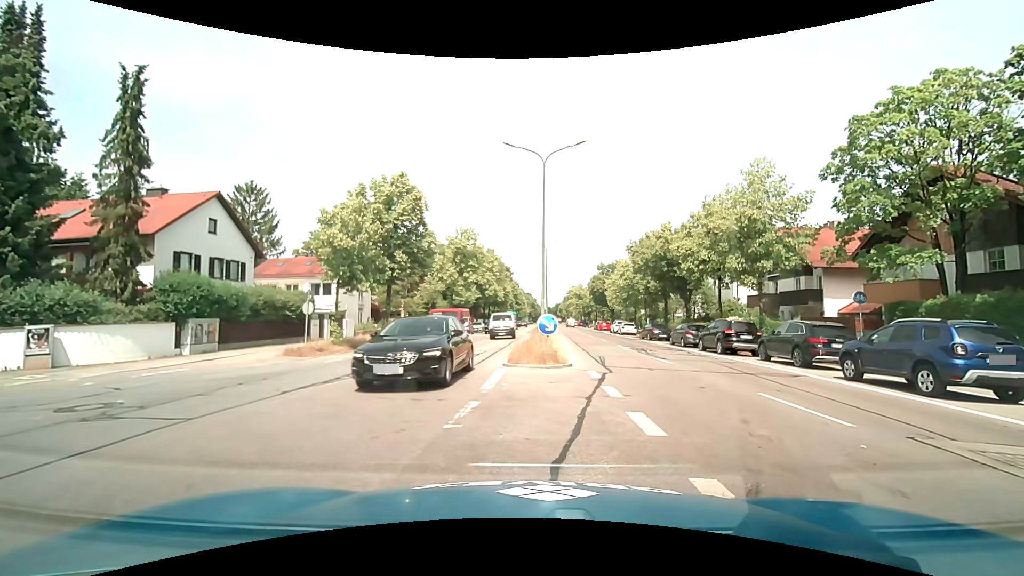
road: primary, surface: asphalt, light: Day
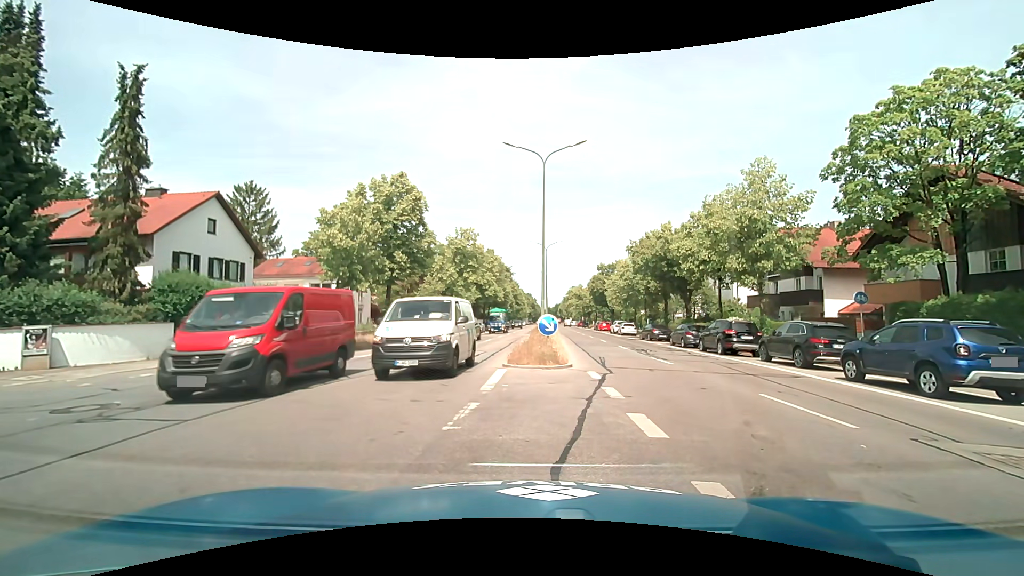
(0.0, +0.1) m; 0°
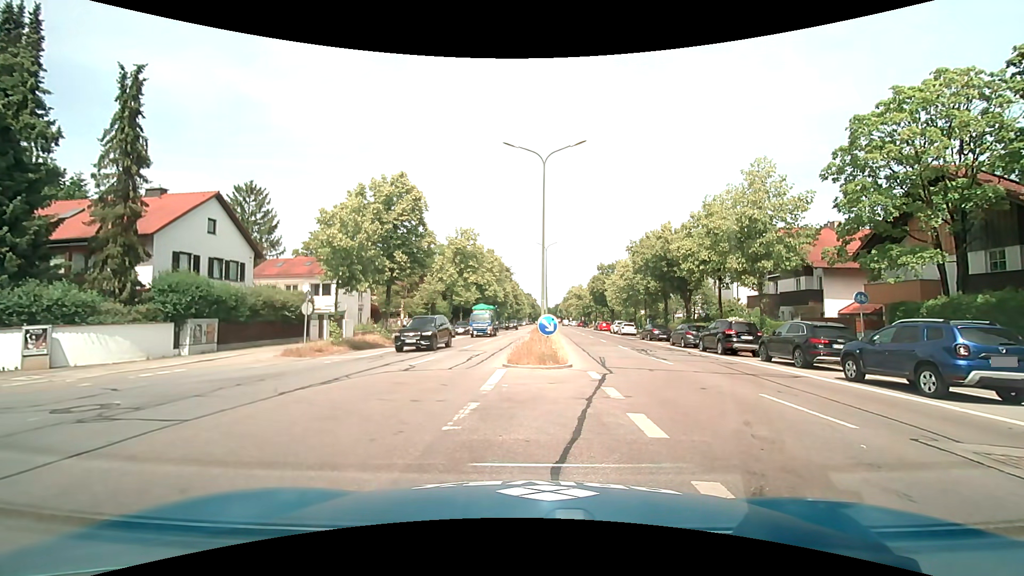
(0.0, 0.0) m; 0°
(-3, +9) (-12, +13) (-22, +13) (-32, +13) (-42, +13) (-52, +13) (-62, +14) (-72, +15) (-81, +16) (-91, +16) m
